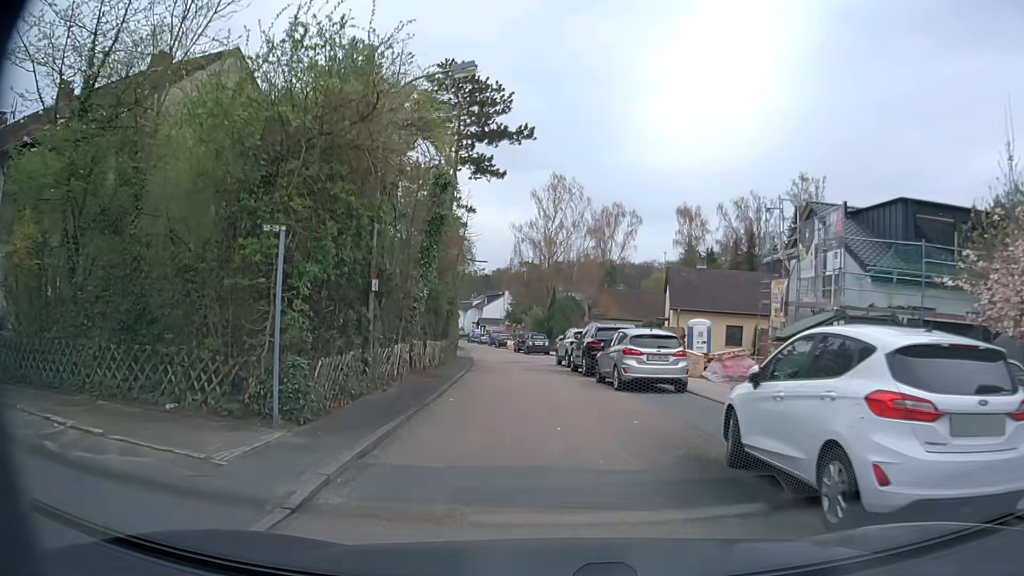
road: residential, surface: asphalt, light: Day
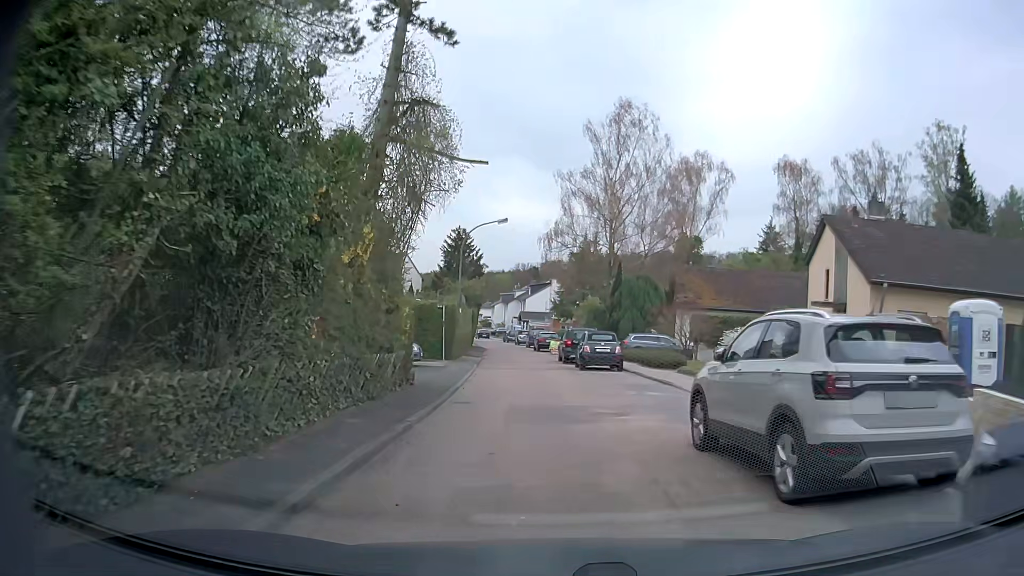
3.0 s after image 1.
(-0.6, +21.7) m; -5°
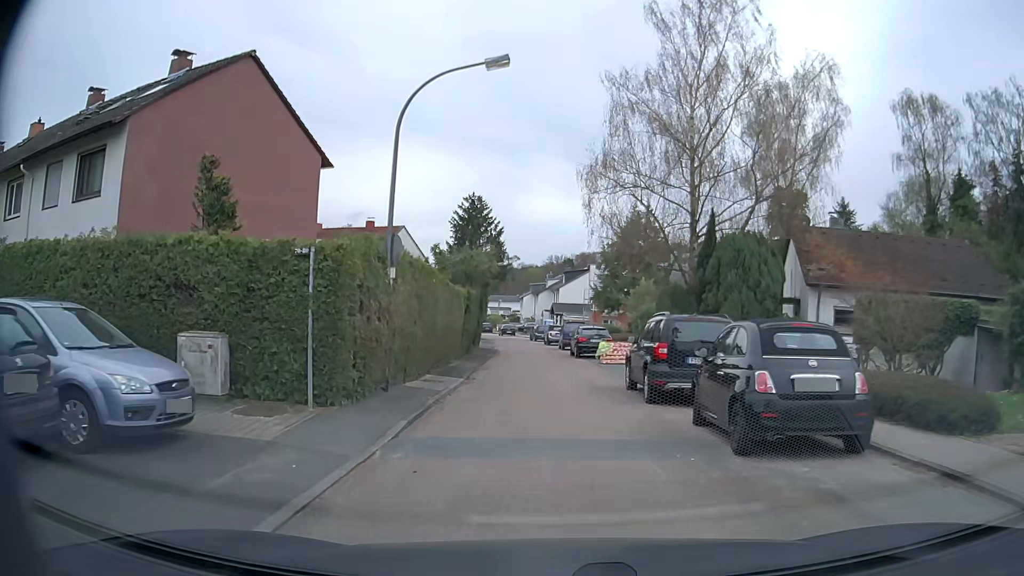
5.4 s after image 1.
(-0.1, +17.9) m; -2°
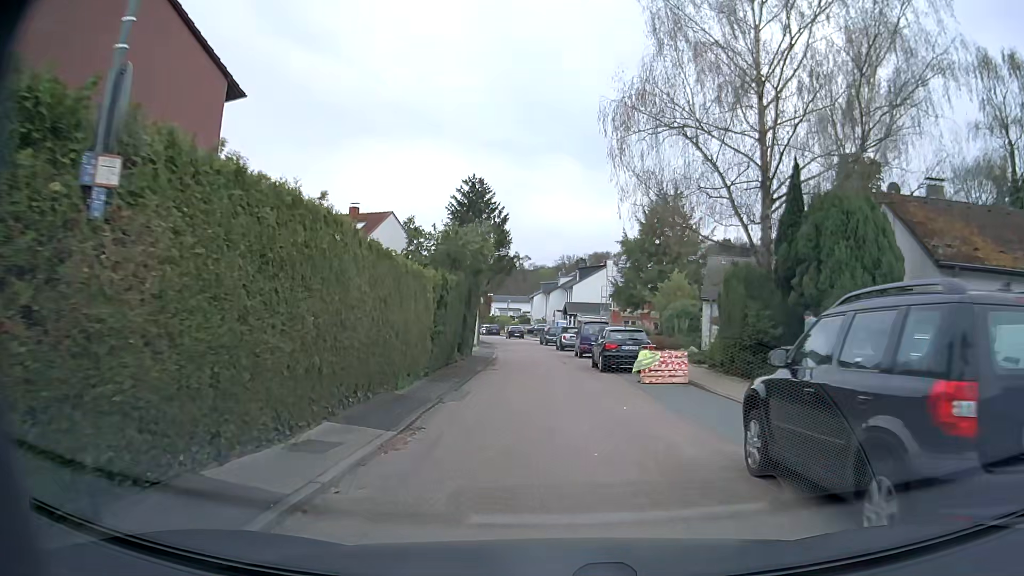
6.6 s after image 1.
(-0.1, +8.7) m; -2°
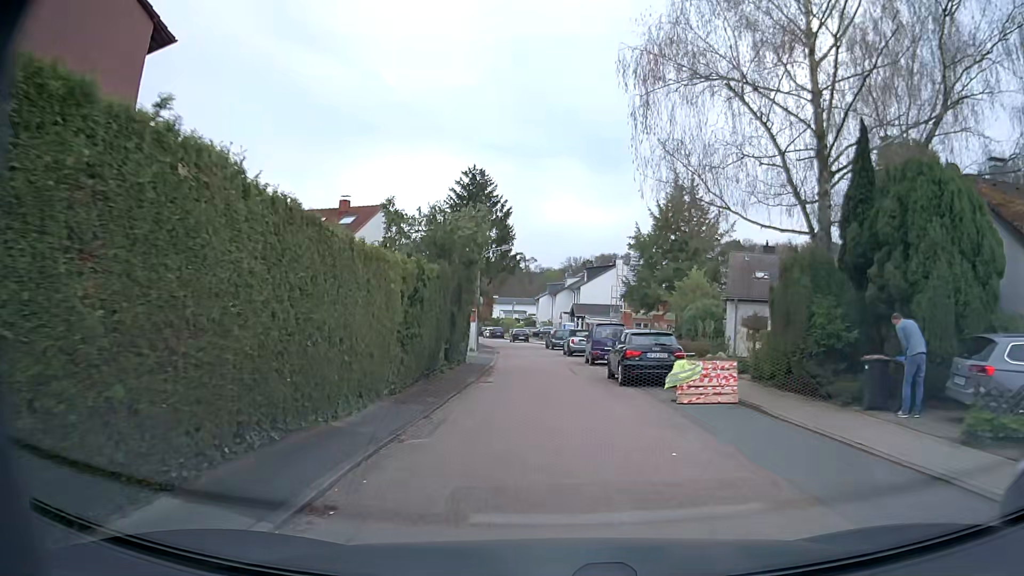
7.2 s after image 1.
(0.0, +4.1) m; 0°
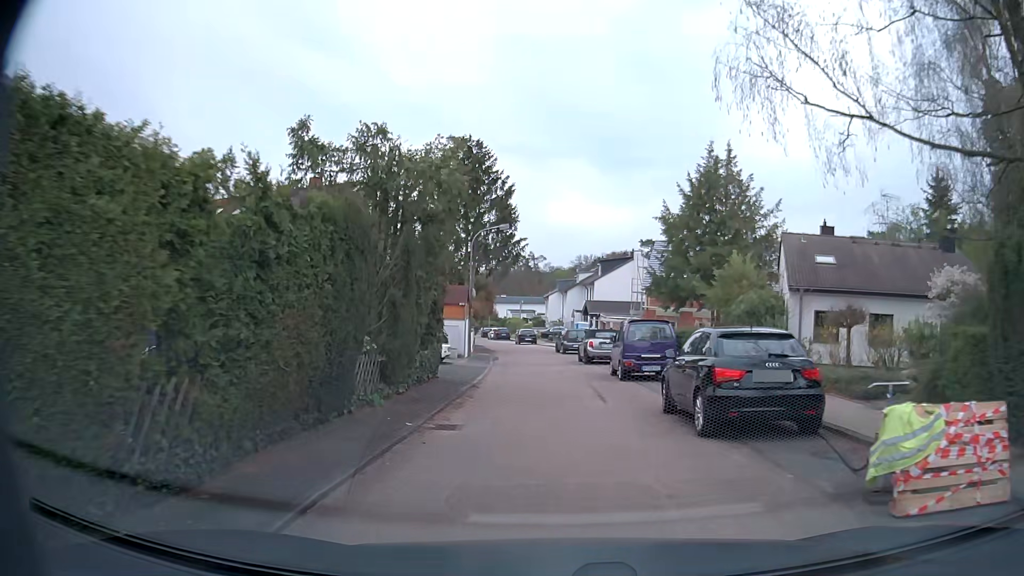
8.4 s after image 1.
(0.0, +8.3) m; 0°
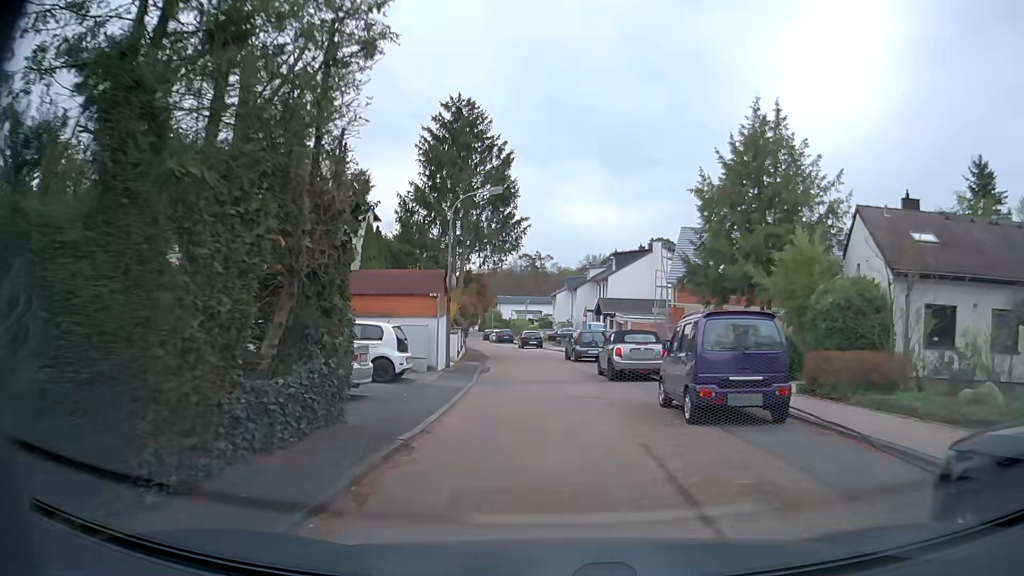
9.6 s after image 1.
(-0.1, +8.5) m; -1°
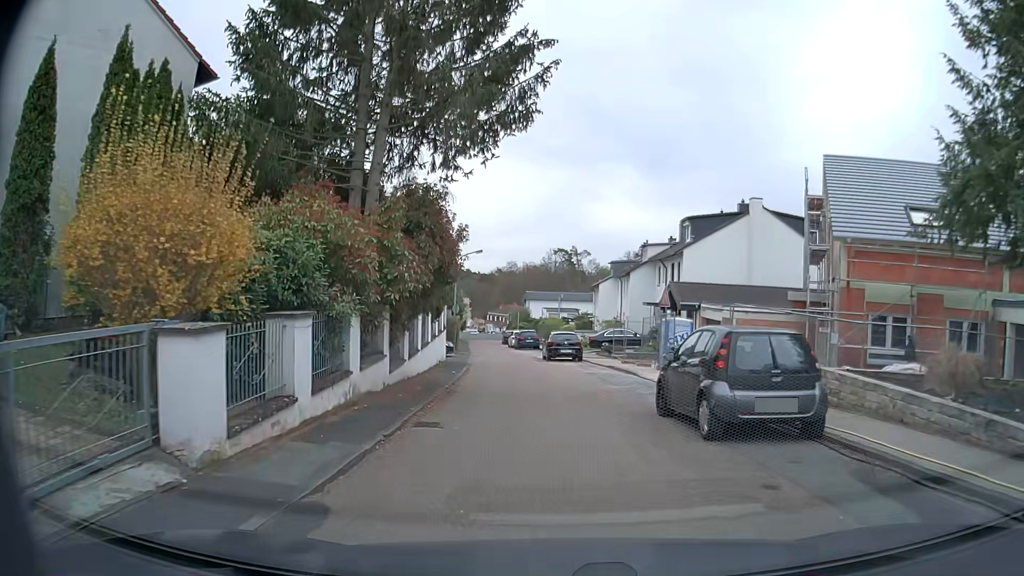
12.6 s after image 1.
(-0.4, +21.9) m; -3°
(0, +10) (0, +20) (-1, +30) (-2, +40) (-4, +50) (-5, +60) (-6, +70) (-6, +80) (-6, +90) (-8, +99) m
